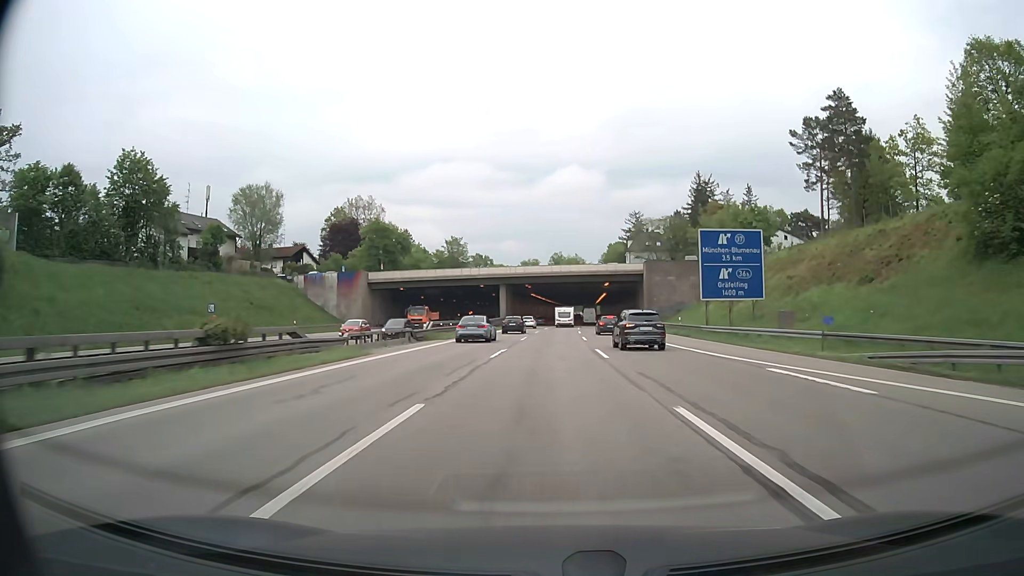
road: motorway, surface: asphalt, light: Day
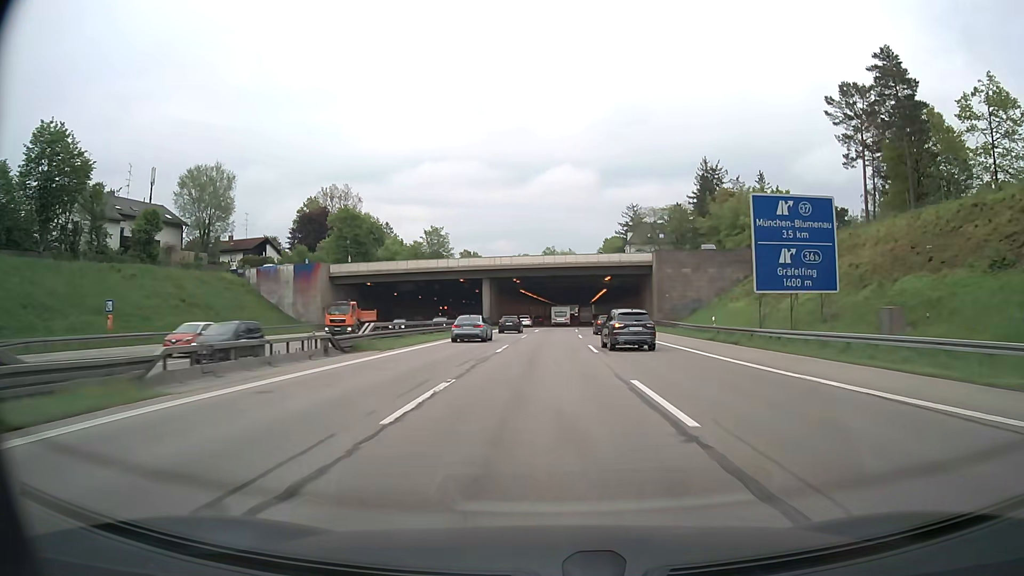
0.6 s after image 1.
(0.0, +14.2) m; +1°
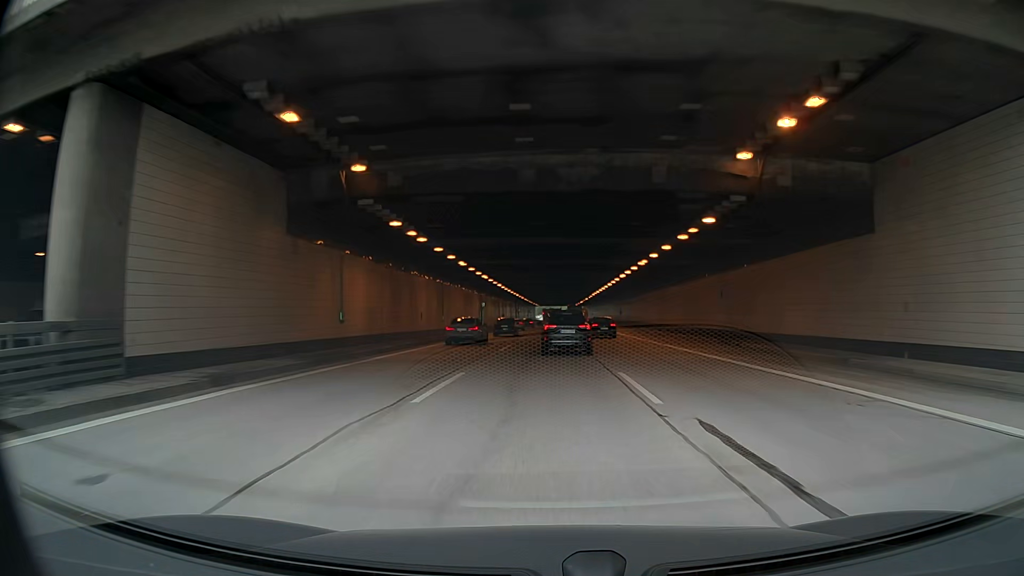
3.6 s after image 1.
(+1.2, +69.8) m; +2°
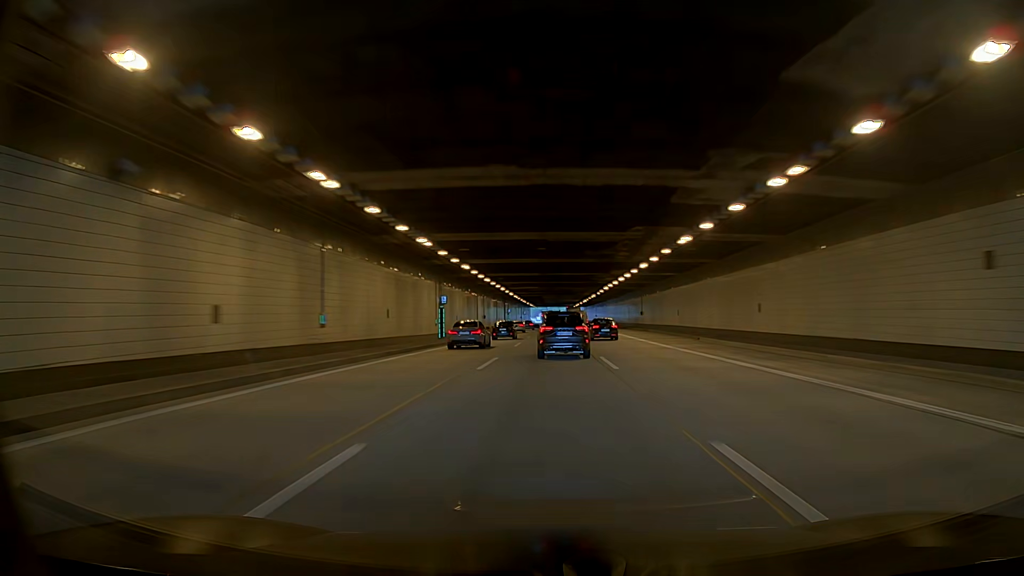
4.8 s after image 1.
(0.0, +27.8) m; 0°
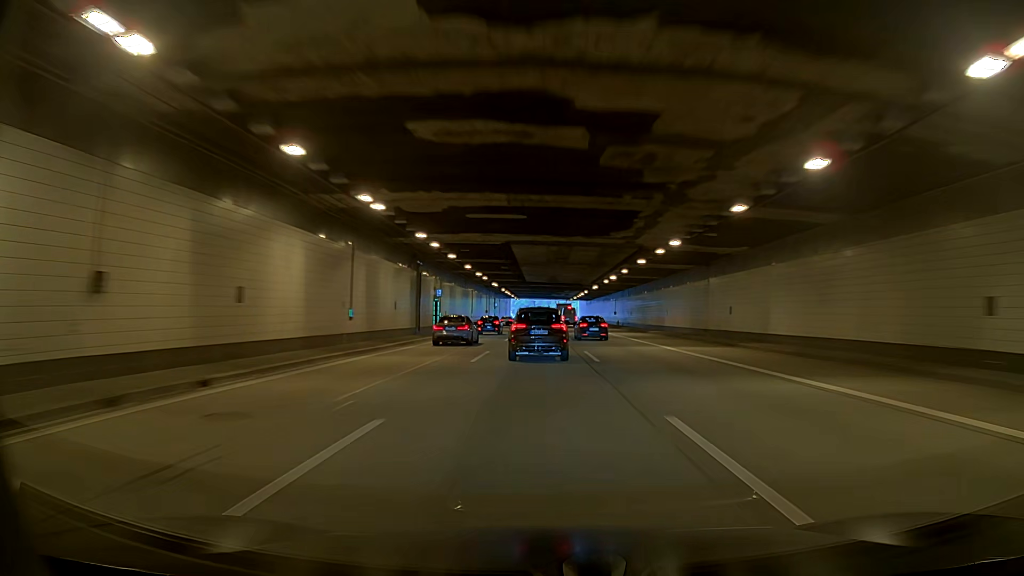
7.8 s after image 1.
(-0.5, +70.2) m; 0°
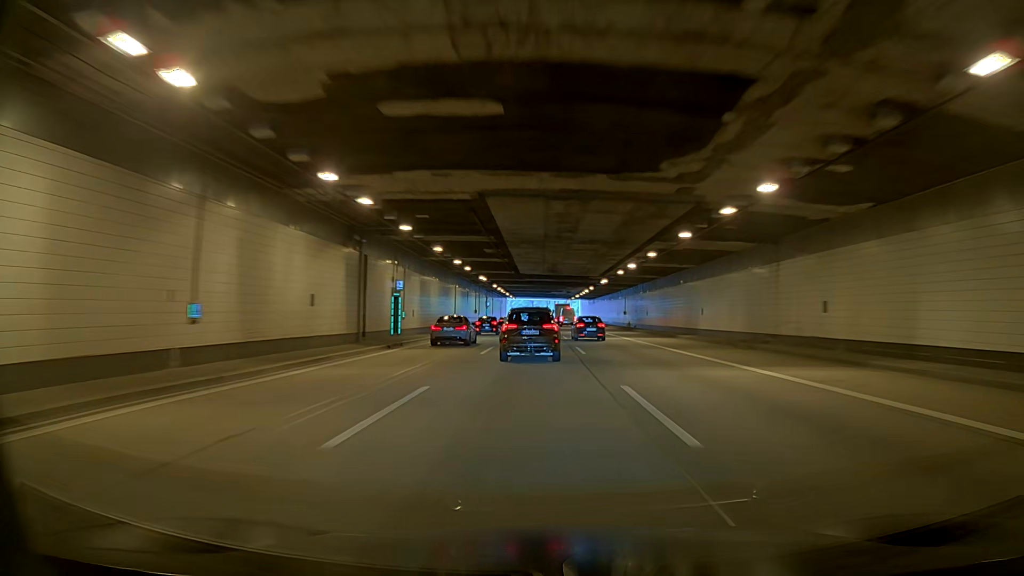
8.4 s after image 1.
(-0.2, +13.7) m; -2°
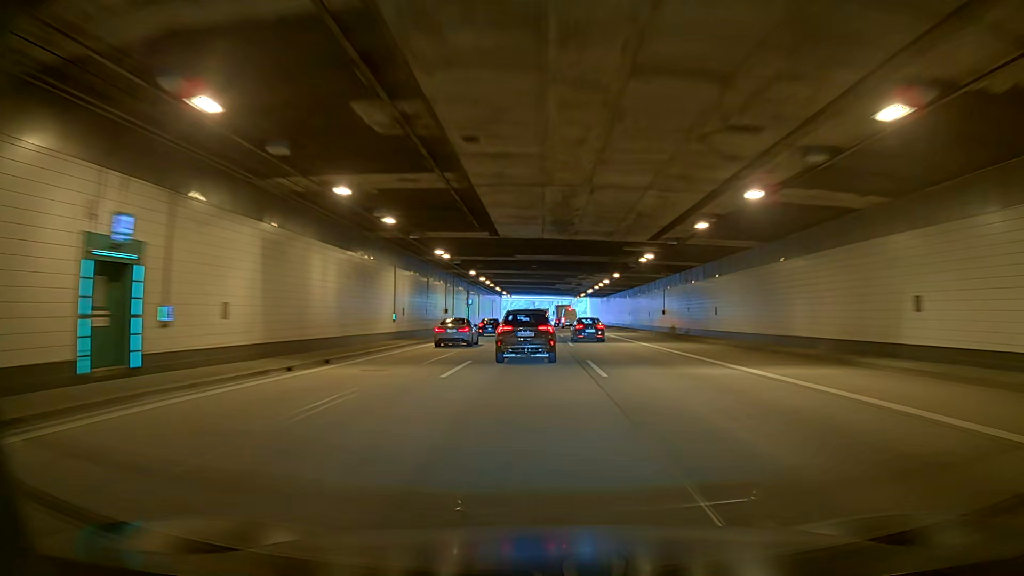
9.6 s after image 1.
(+0.4, +27.0) m; +1°
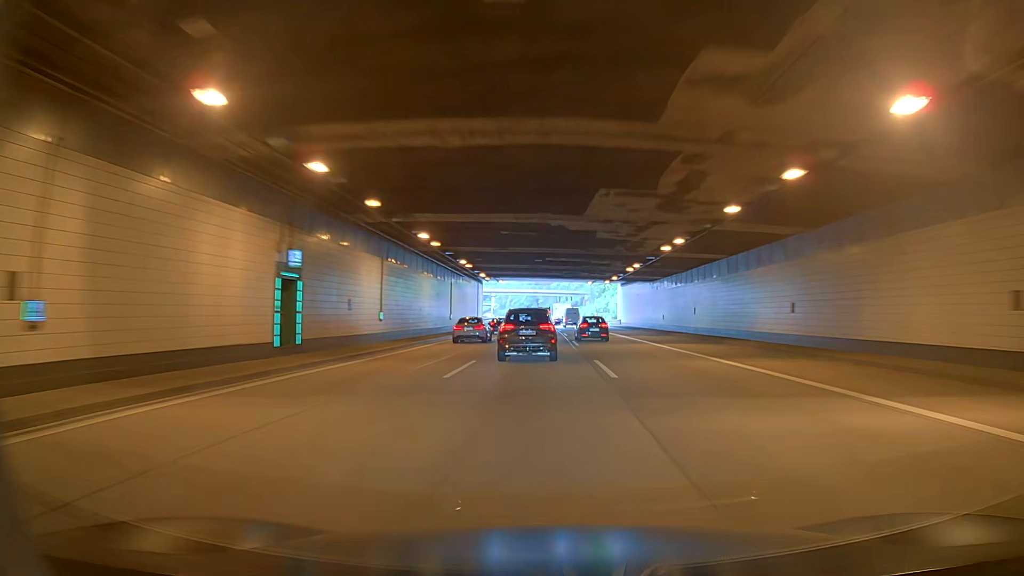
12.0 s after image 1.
(-0.2, +54.6) m; 0°
(0, +10) (0, +20) (0, +30) (0, +40) (0, +50) (0, +60) (0, +70) (0, +80) (0, +90) (0, +100) m
